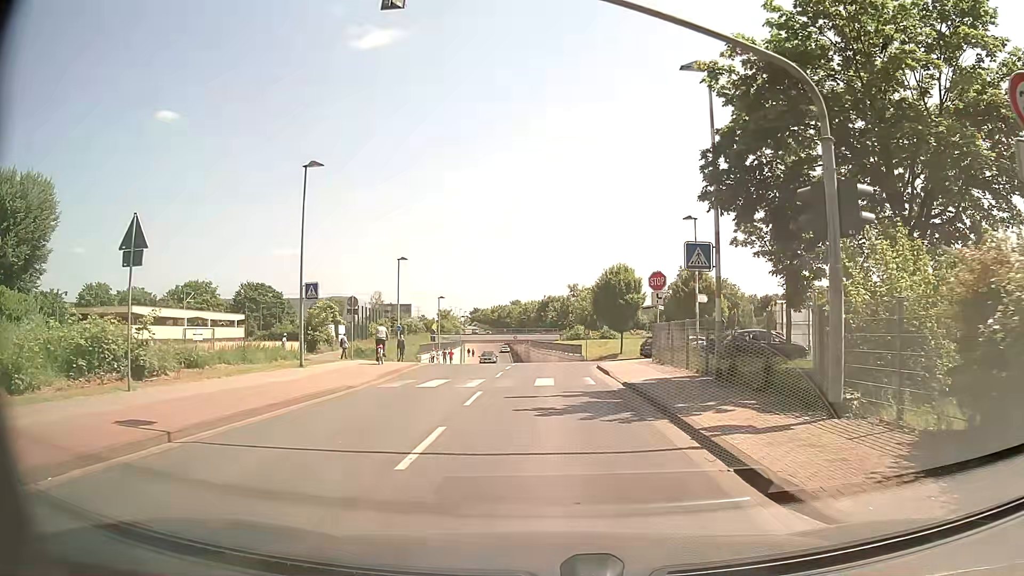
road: unclassified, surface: asphalt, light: Day
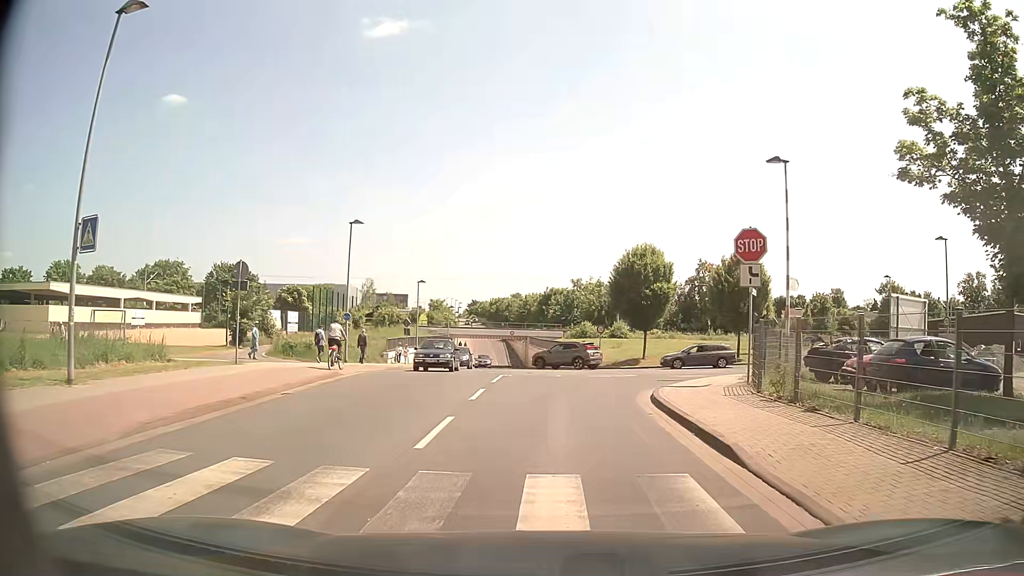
(-0.1, +13.6) m; 0°
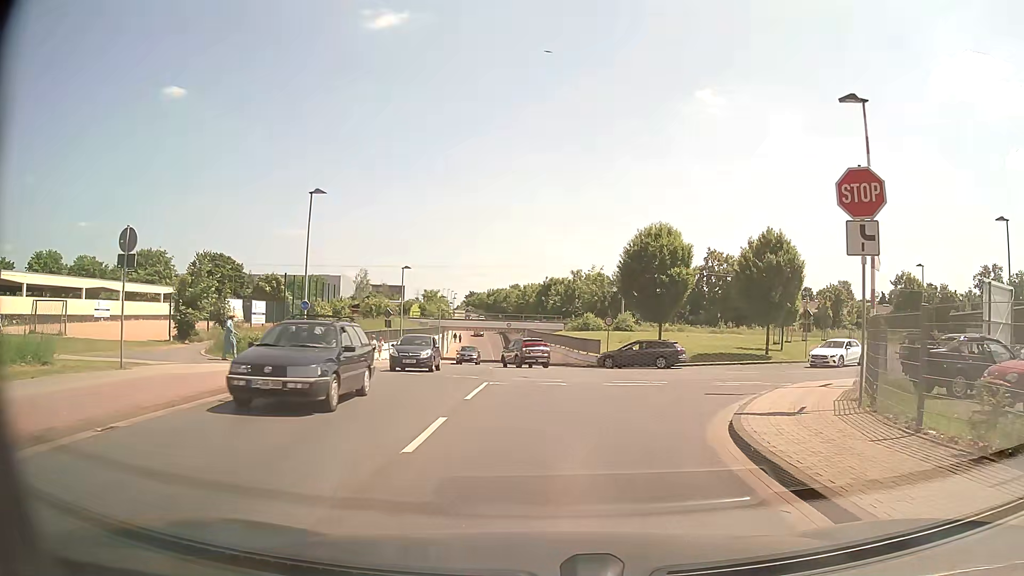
(-0.1, +6.5) m; -1°
(0, +10) (0, +20) (0, +30) (0, +40) (-1, +50) (-2, +60) (-3, +70) (-3, +80) (-4, +90) (-5, +100) m
